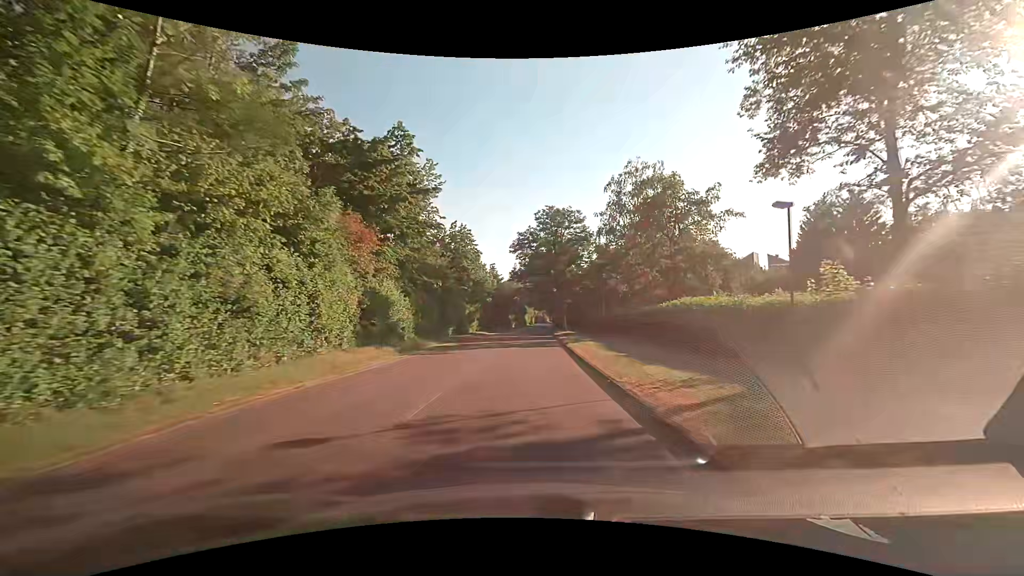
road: tertiary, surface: asphalt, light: Day
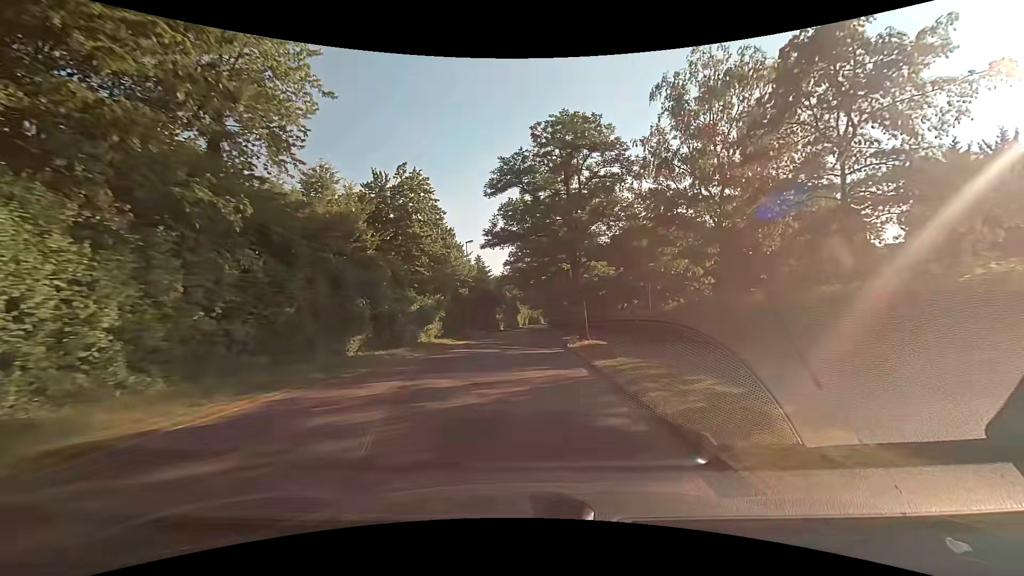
(+0.7, +22.2) m; +2°
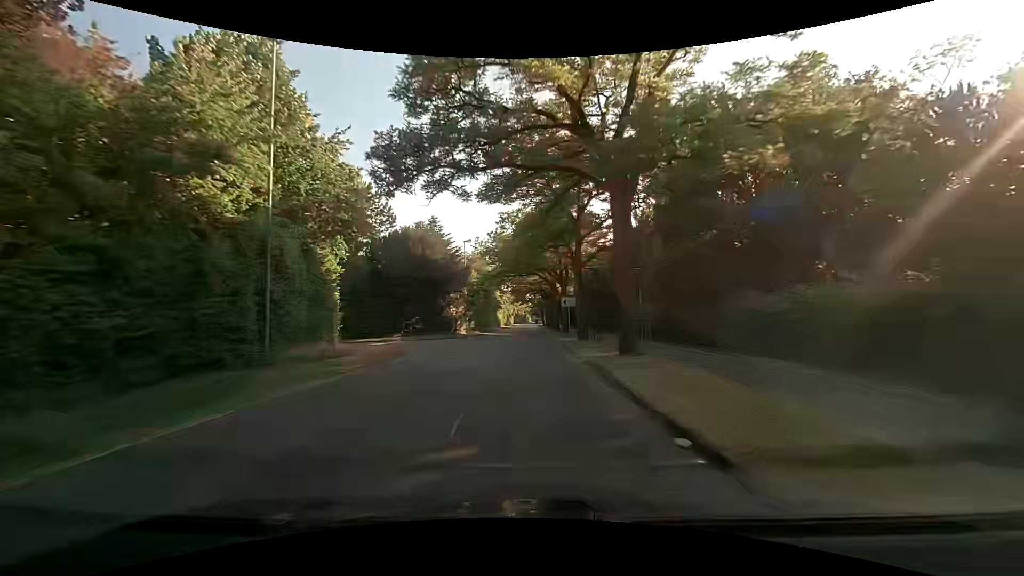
(+0.4, +38.3) m; +2°
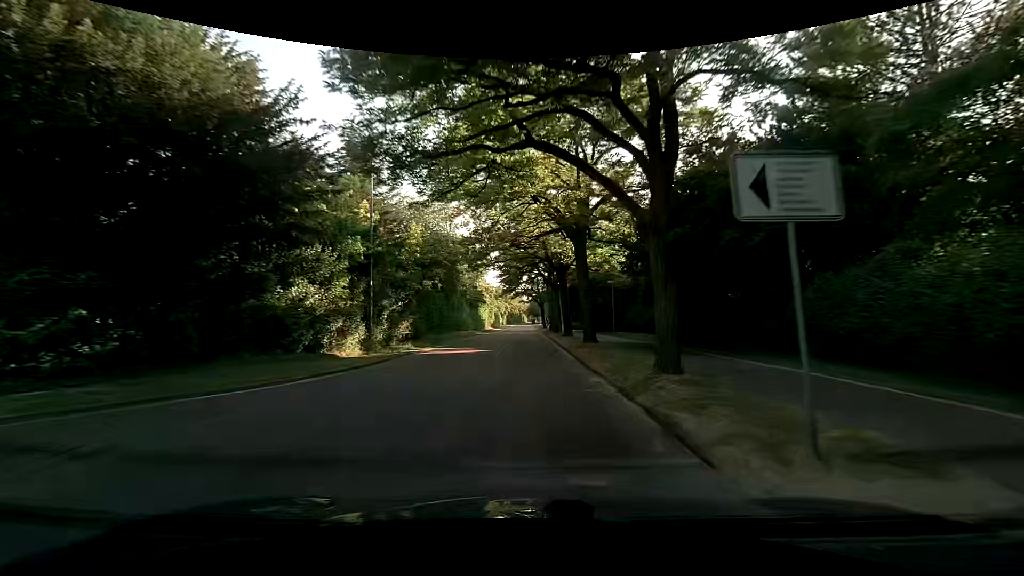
(-0.4, +30.4) m; 0°
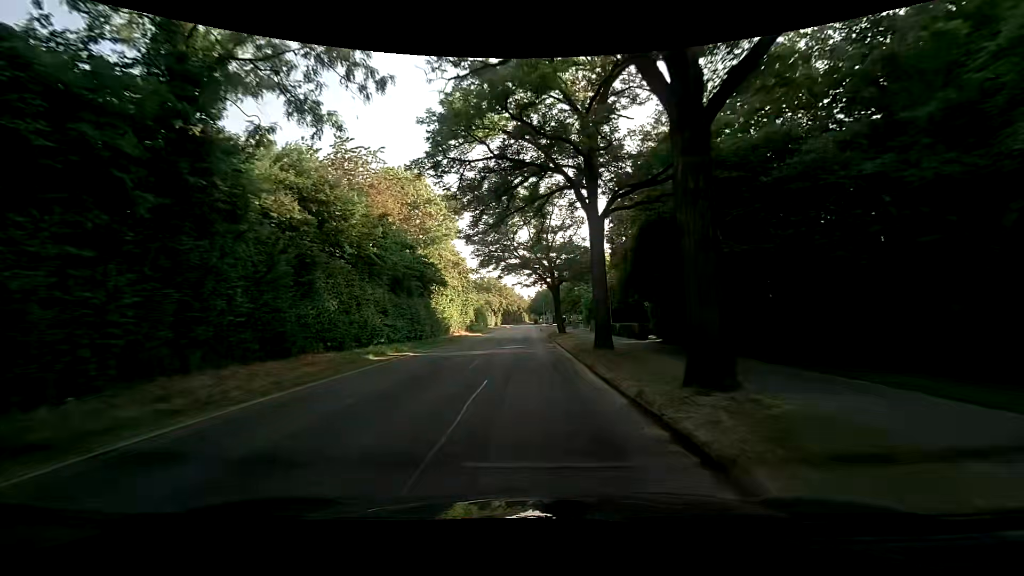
(-0.2, +36.9) m; 0°
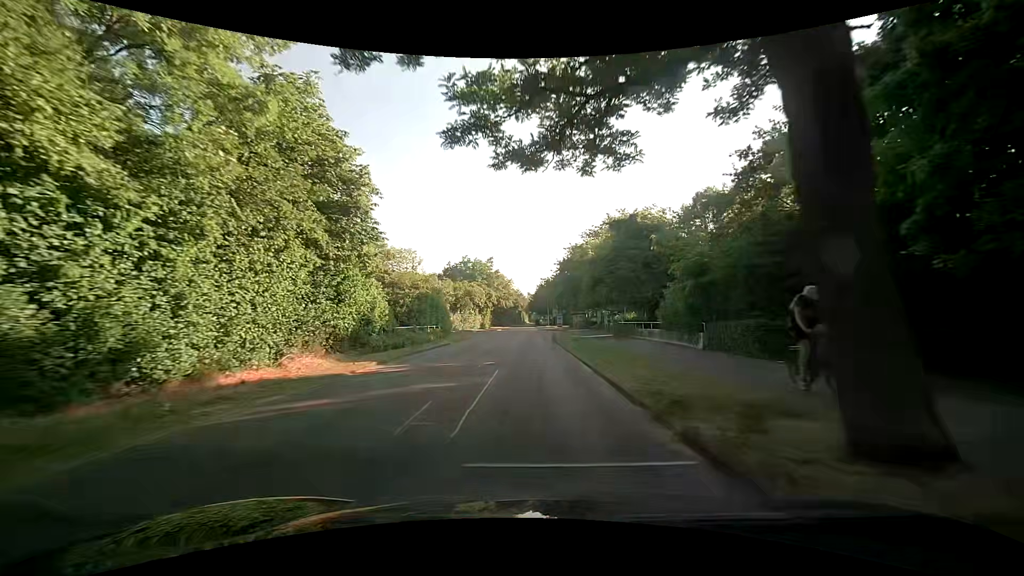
(-0.3, +35.8) m; -1°
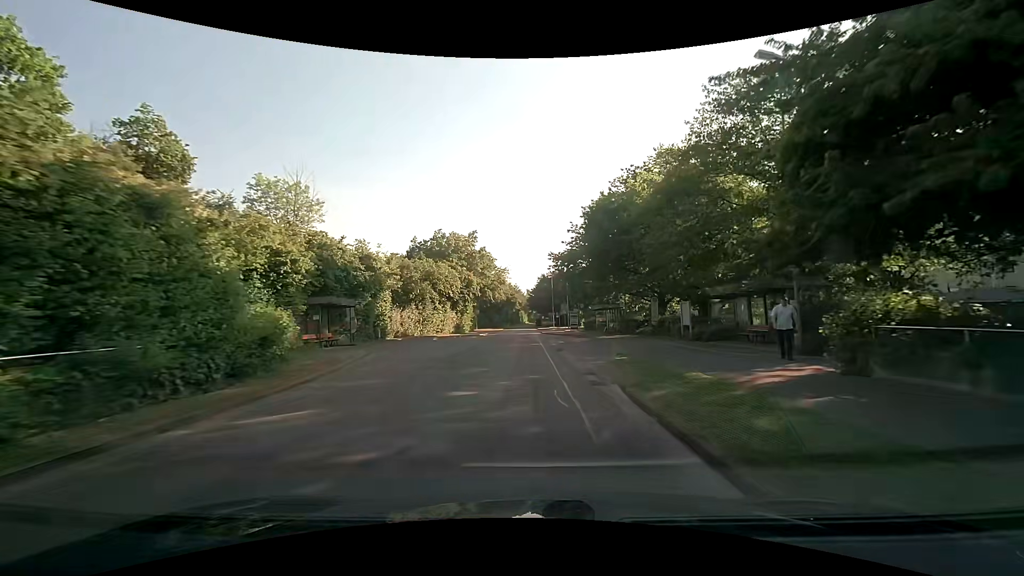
(+0.3, +28.9) m; +1°
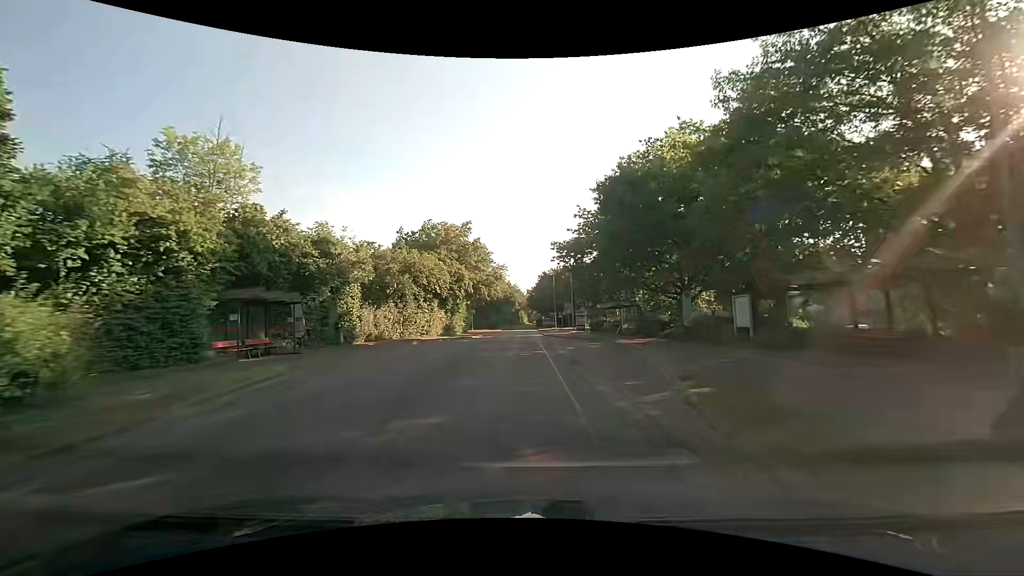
(0.0, +7.3) m; 0°
(0, +10) (0, +20) (0, +30) (0, +40) (0, +50) (0, +60) (0, +70) (+1, +80) (+1, +90) (0, +100) m
